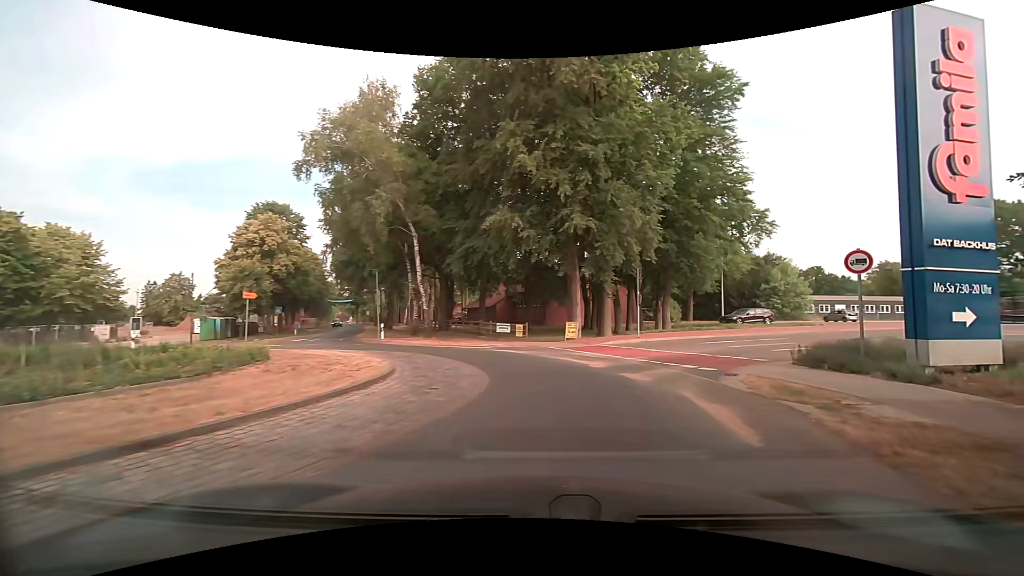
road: secondary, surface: asphalt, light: Day
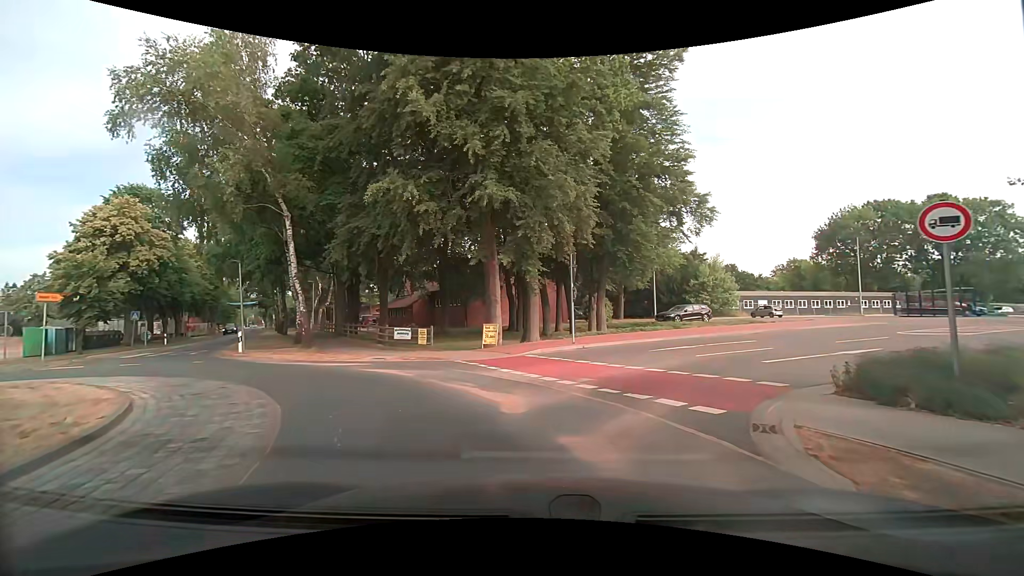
(+0.7, +6.0) m; +10°
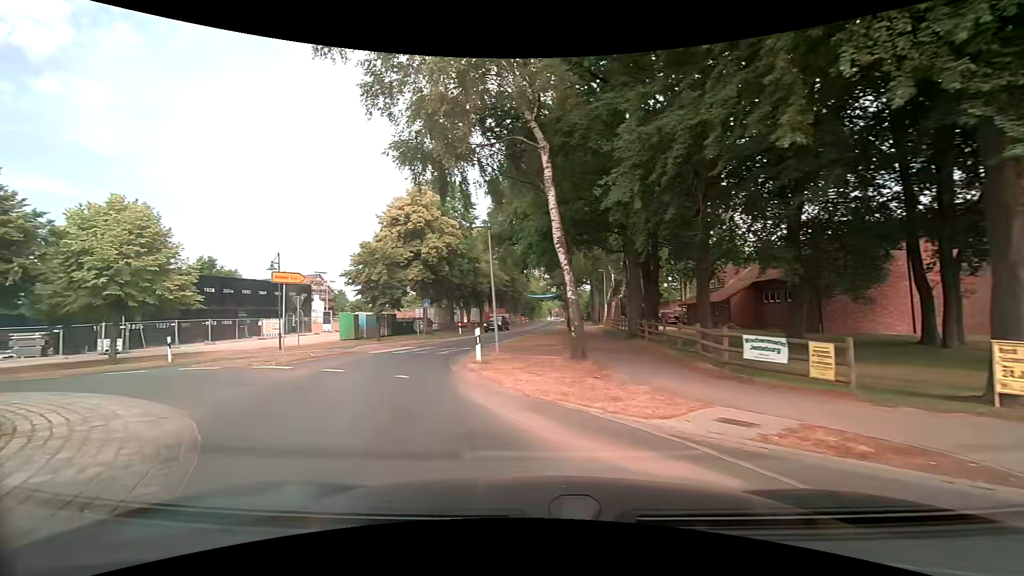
(-2.8, +10.8) m; -32°
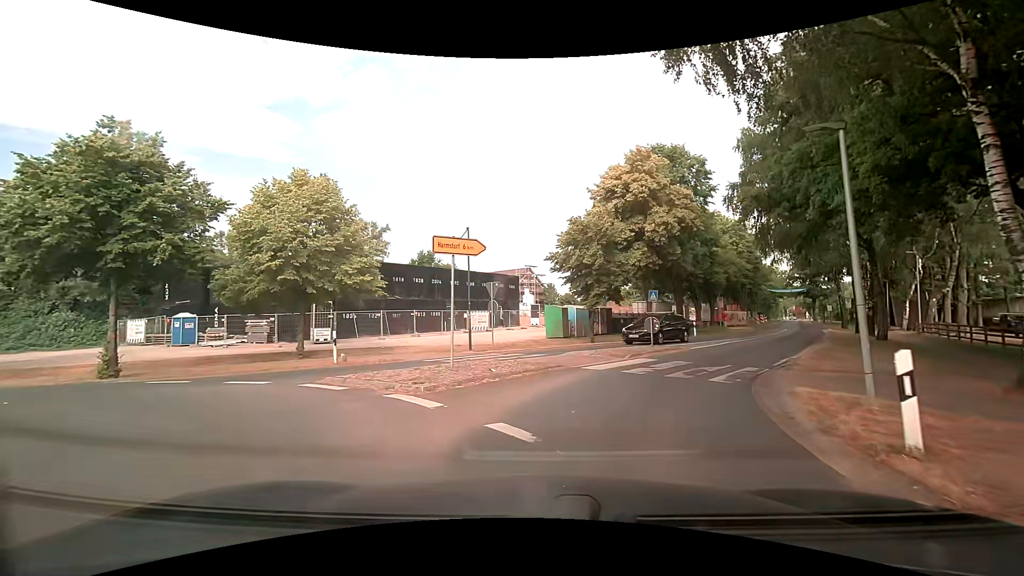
(-2.1, +8.1) m; -25°
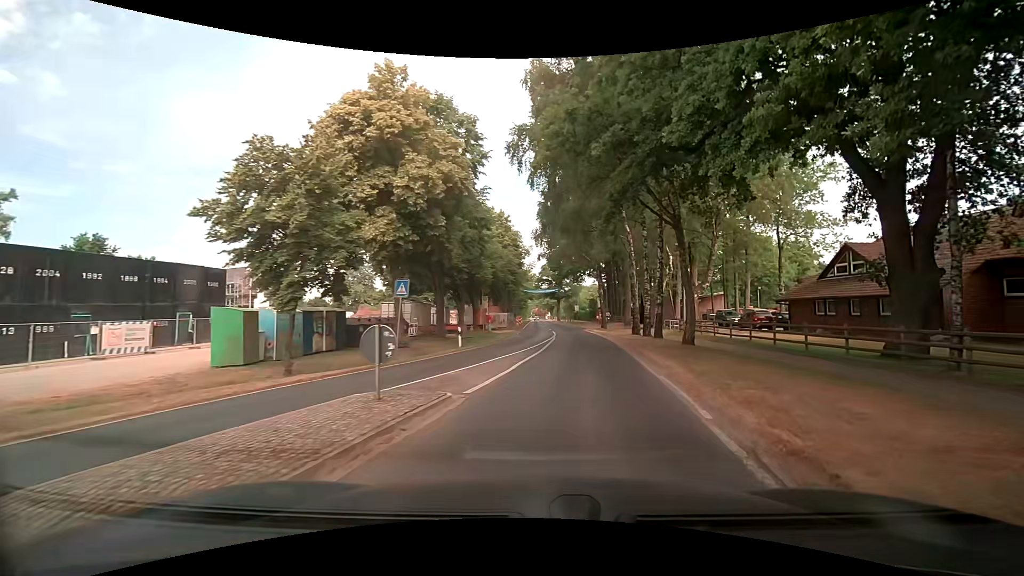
(+2.2, +12.1) m; +24°
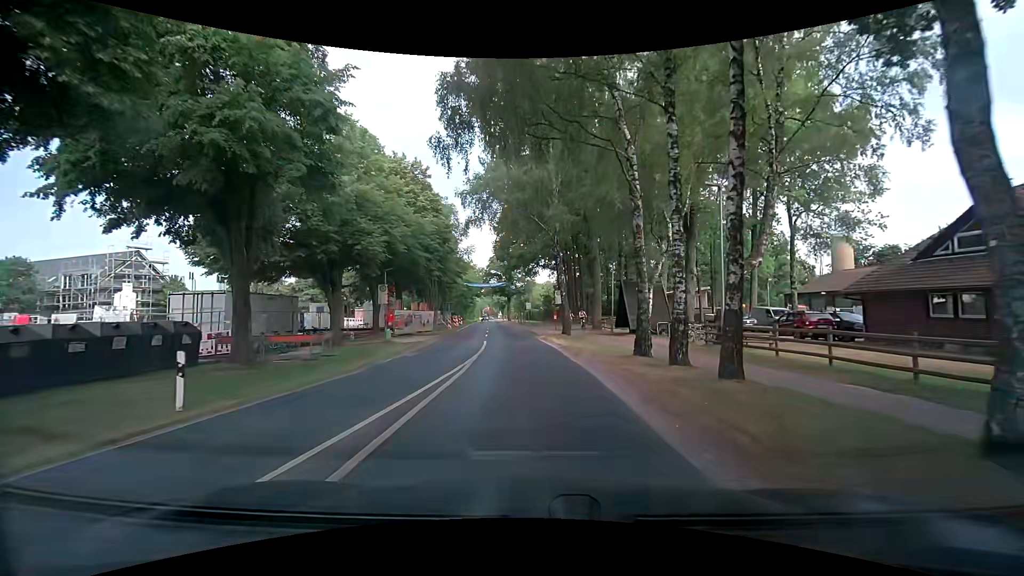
(+2.4, +16.9) m; +9°
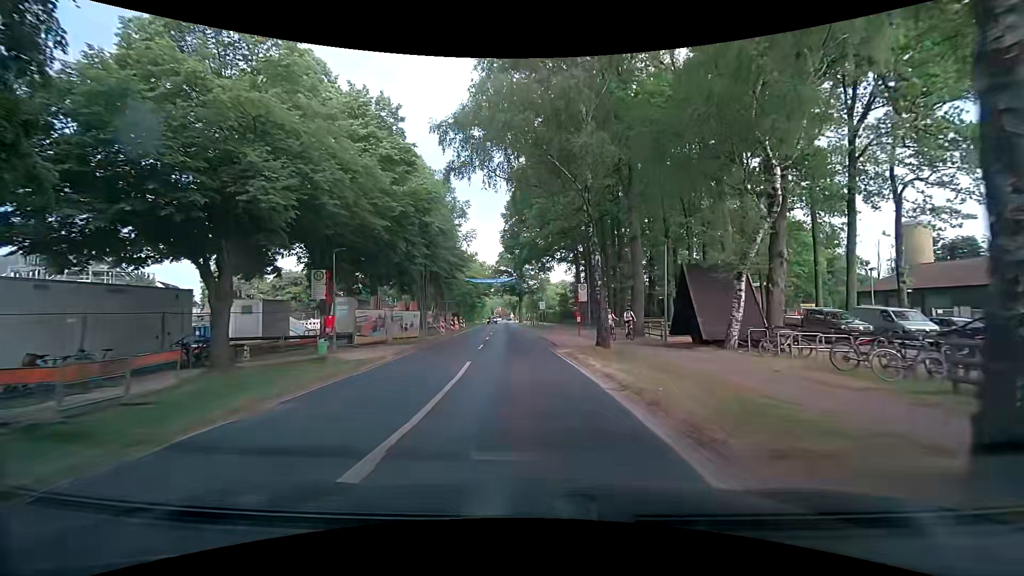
(-0.2, +11.1) m; -1°
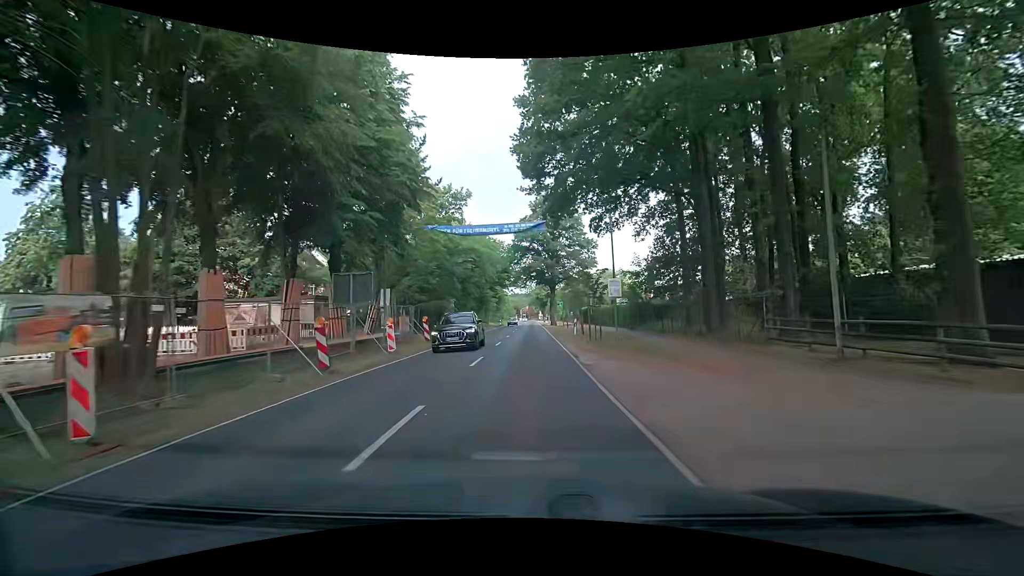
(-1.6, +34.8) m; -3°
(0, +10) (0, +20) (0, +30) (-1, +40) (-1, +50) (-1, +60) (-1, +70) (-1, +80) (-1, +90) (-2, +100) m
